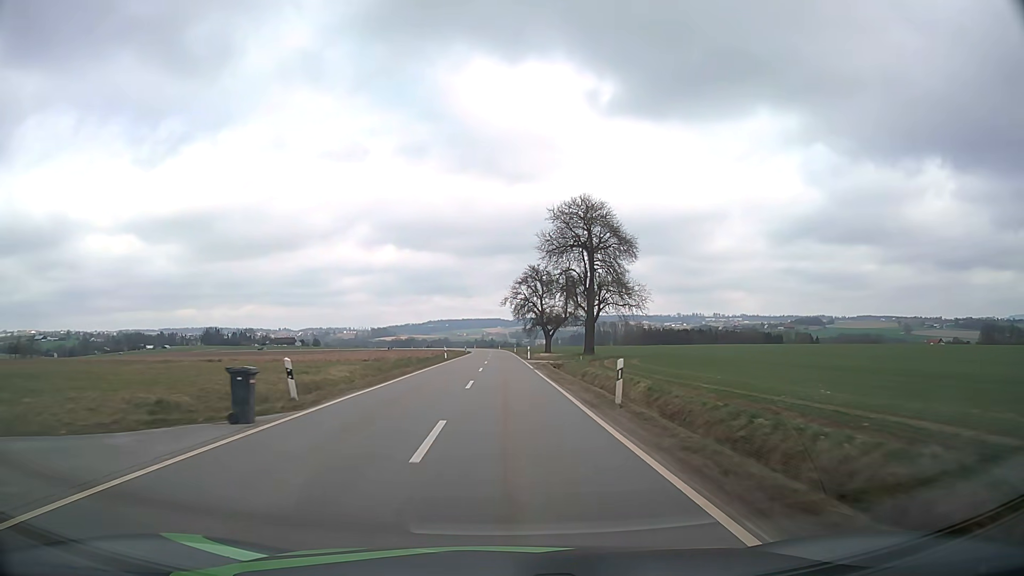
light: Day
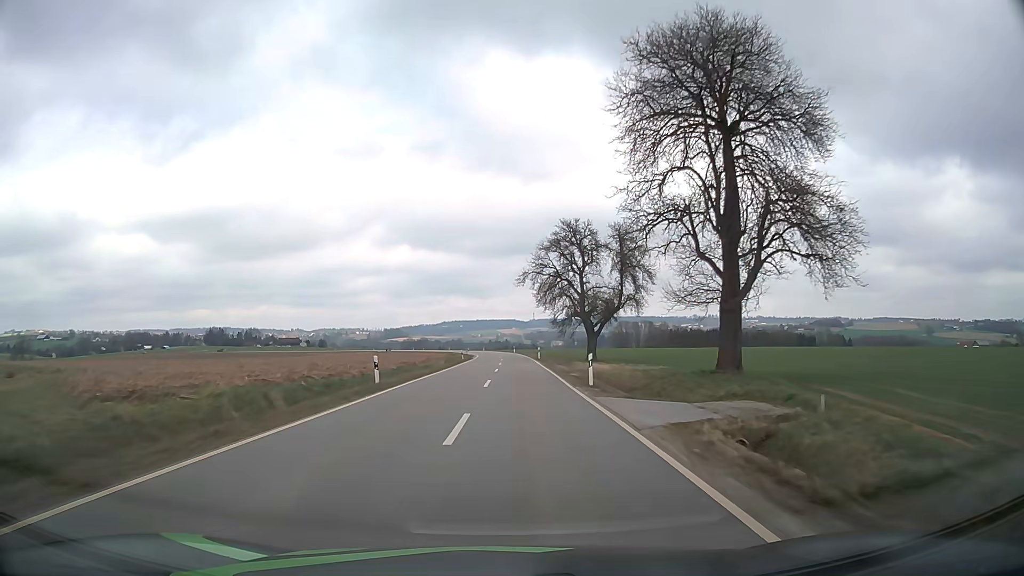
(-0.4, +35.3) m; -1°
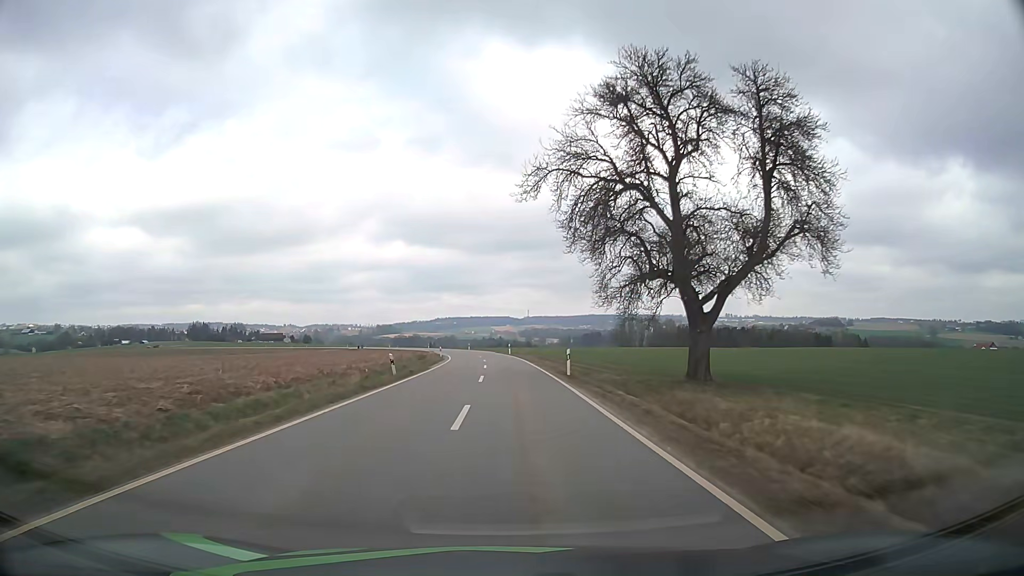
(+0.3, +35.3) m; +1°
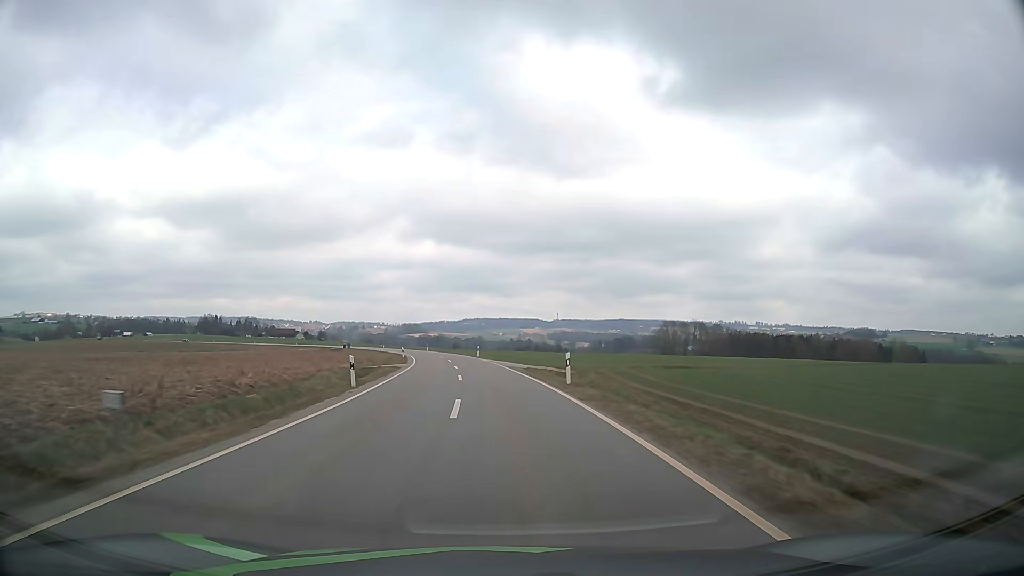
(-0.8, +47.1) m; -2°
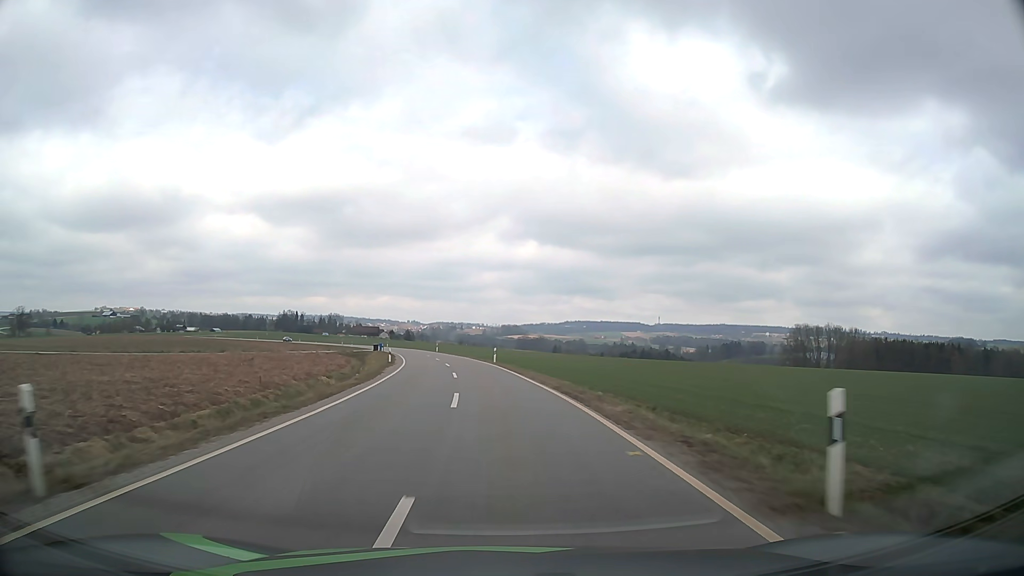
(-4.5, +58.9) m; -8°
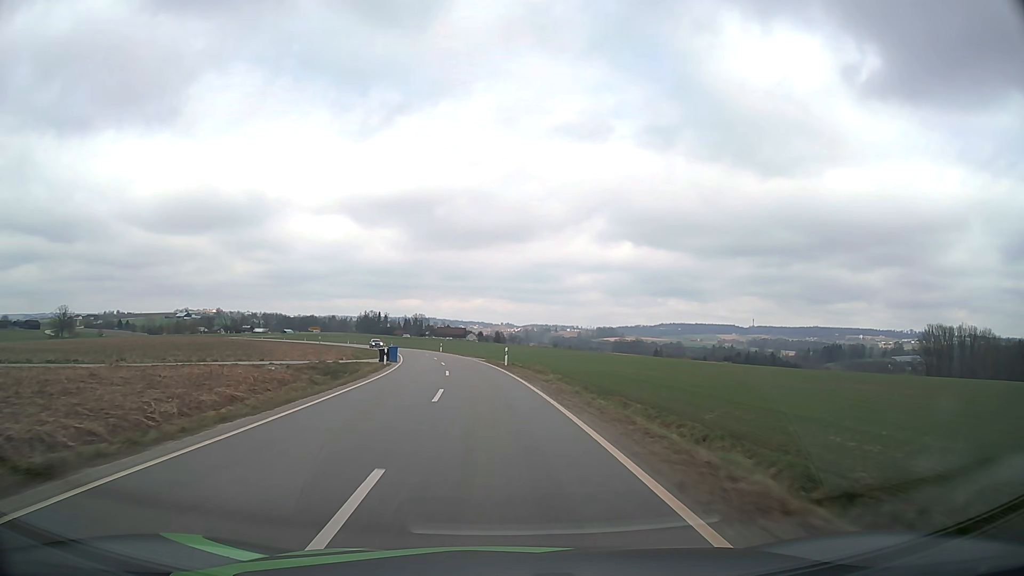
(-3.2, +47.7) m; -8°
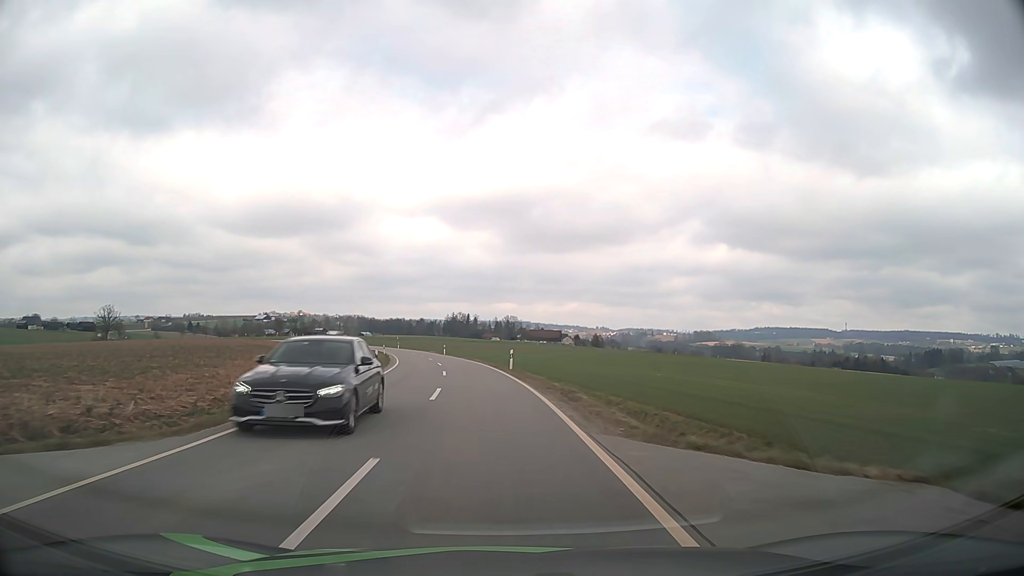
(-3.2, +48.1) m; -8°
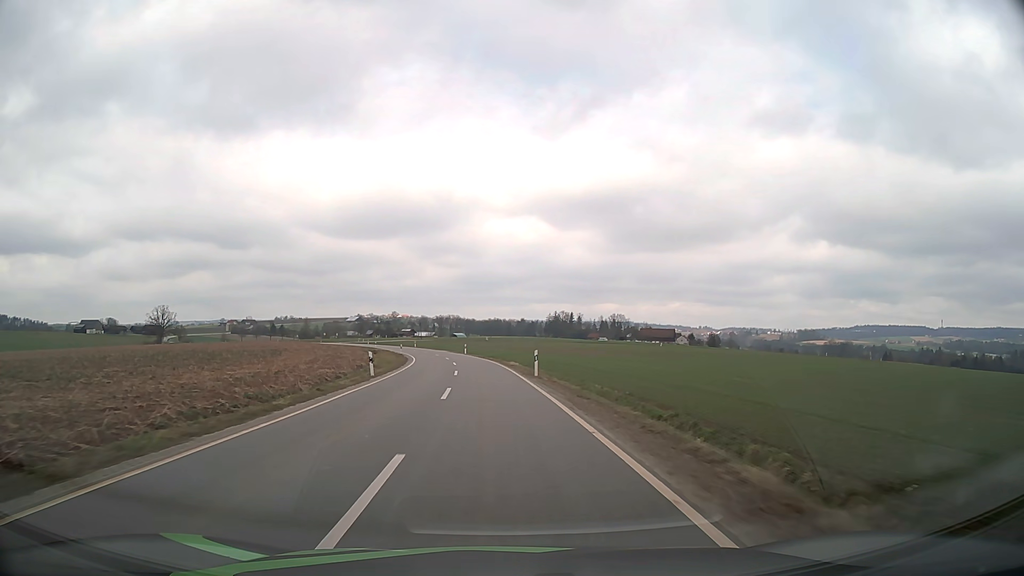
(-3.8, +48.5) m; -9°
(0, +10) (-1, +20) (-1, +30) (-2, +40) (-3, +50) (-5, +60) (-6, +70) (-8, +79) (-11, +89) (-13, +99) m
